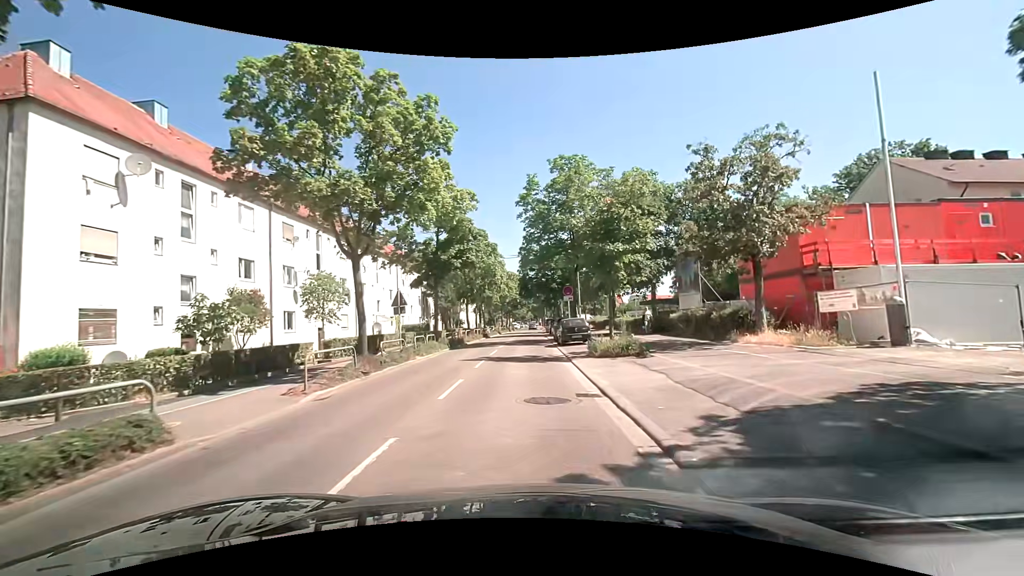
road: tertiary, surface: asphalt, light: Day
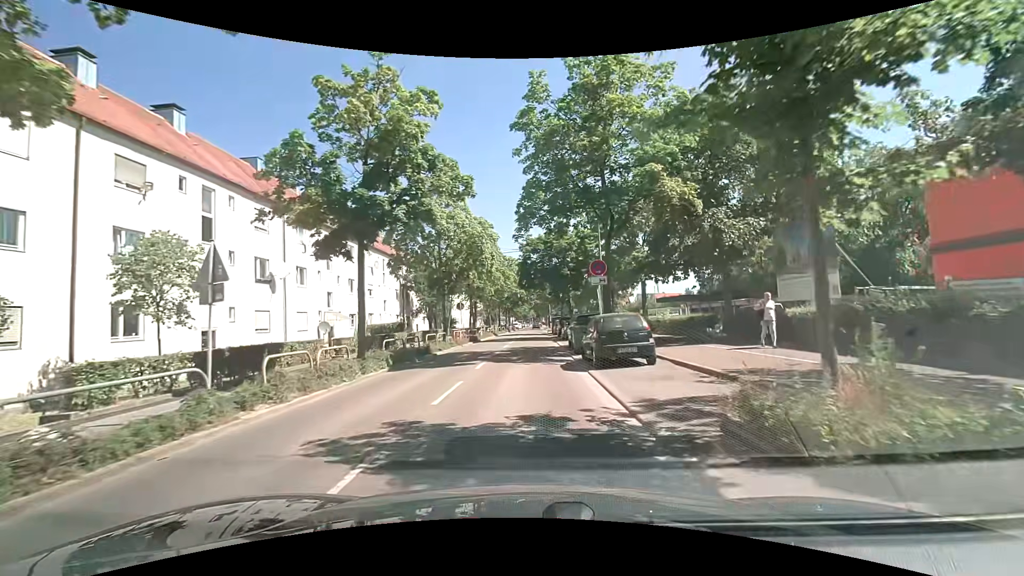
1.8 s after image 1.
(+0.1, +12.8) m; 0°
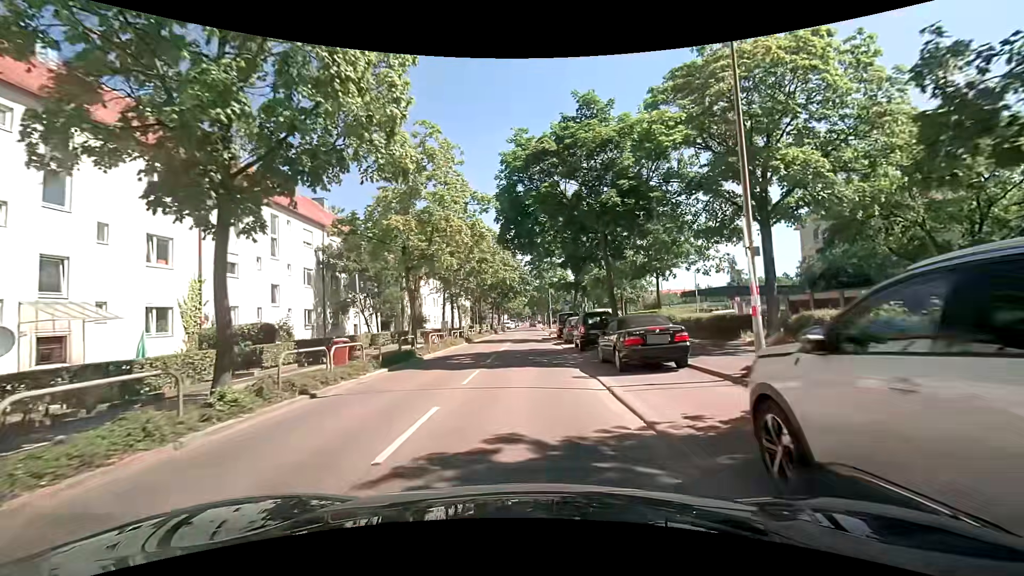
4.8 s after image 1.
(+0.2, +21.4) m; +2°
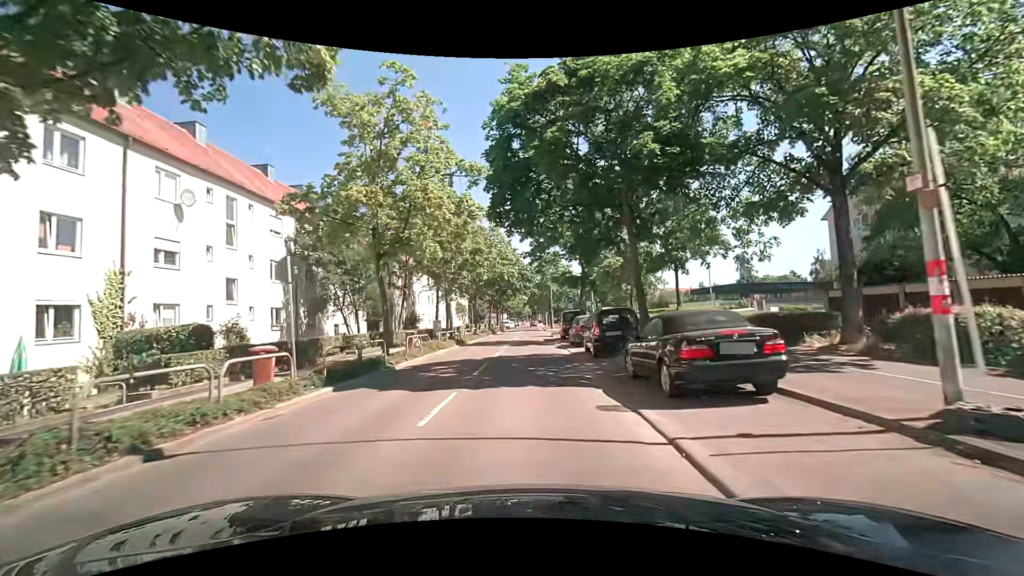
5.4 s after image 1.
(-0.1, +4.4) m; -2°
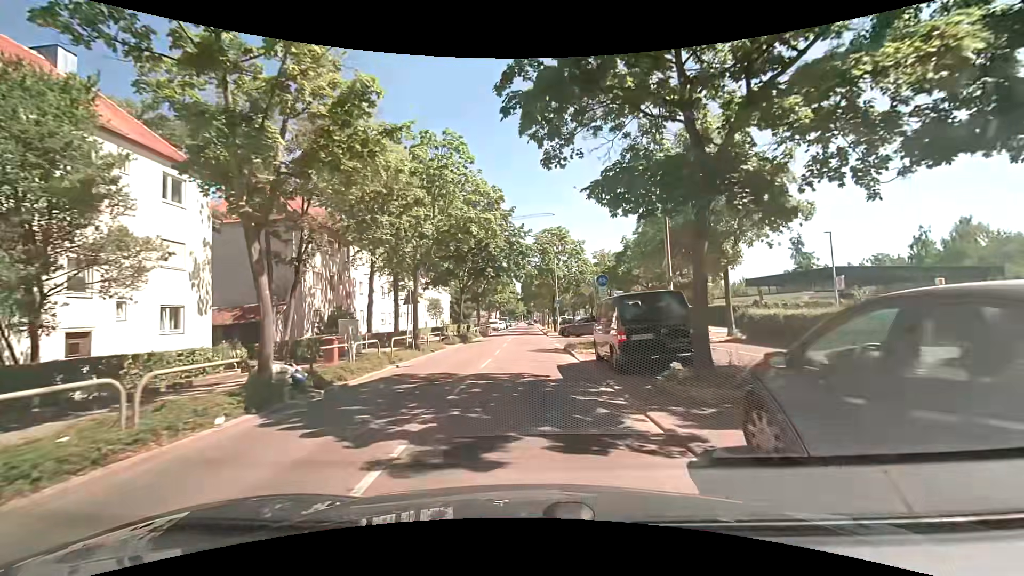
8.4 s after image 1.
(+0.3, +22.1) m; +1°
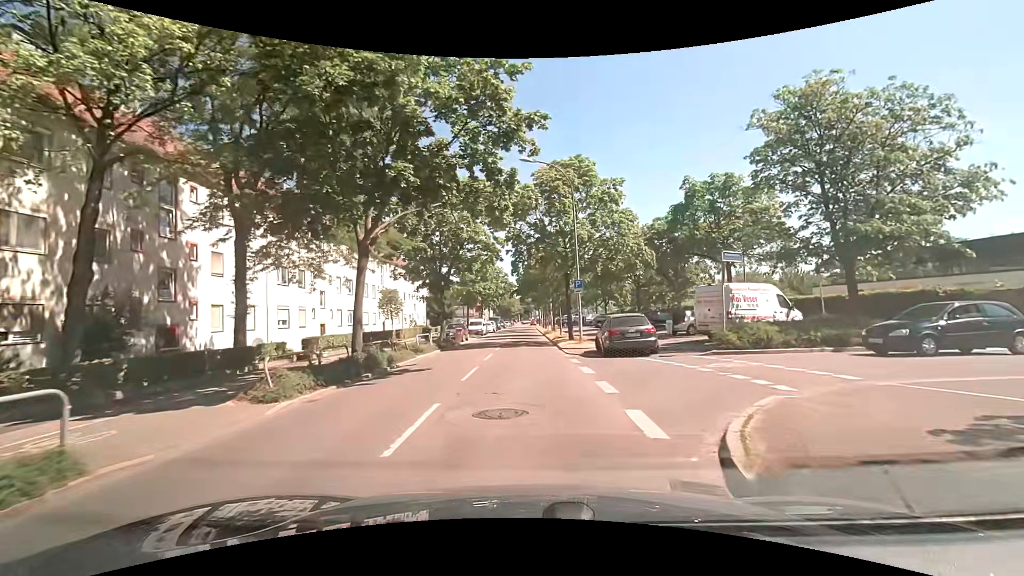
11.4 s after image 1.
(+0.2, +21.5) m; +1°
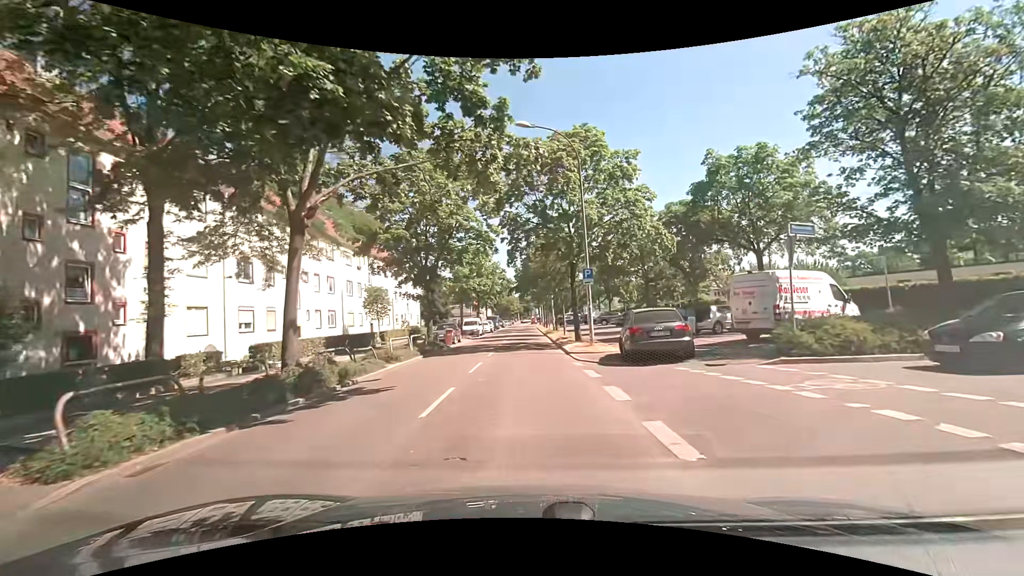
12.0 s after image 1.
(0.0, +4.3) m; 0°
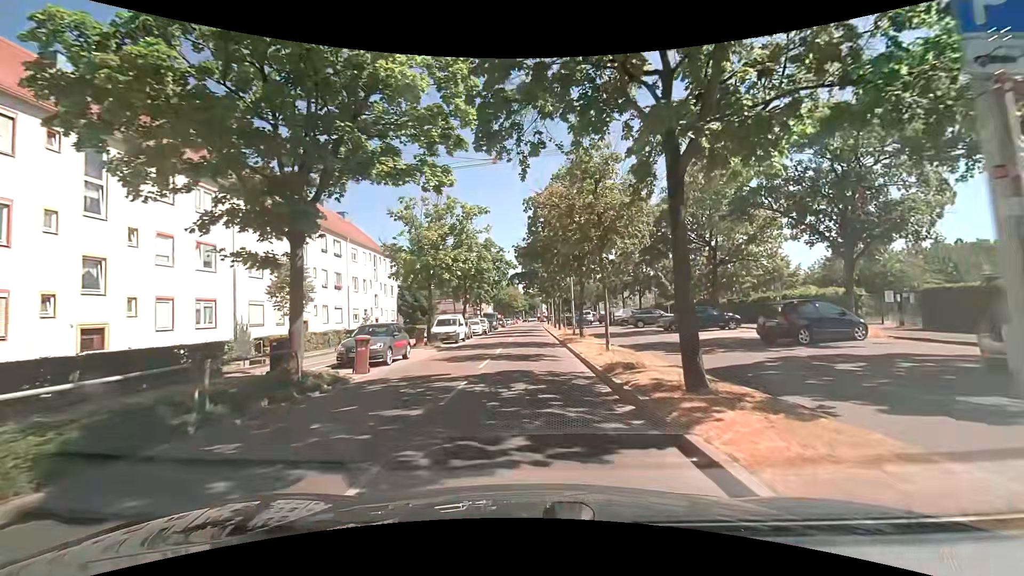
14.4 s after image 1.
(-0.1, +17.0) m; 0°
(0, +10) (0, +20) (0, +30) (0, +40) (0, +50) (0, +60) (0, +70) (0, +80) (0, +90) (0, +100) m
